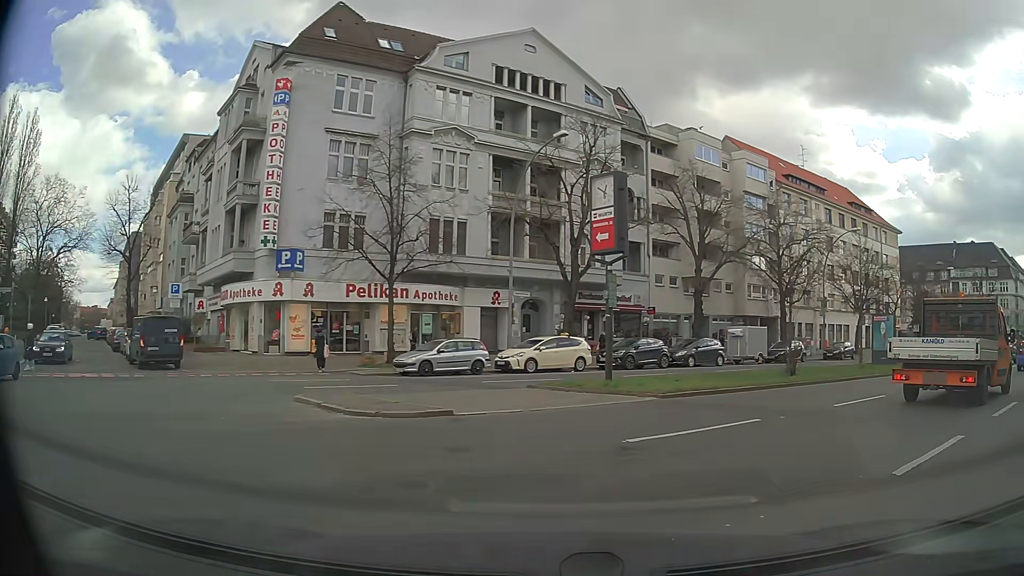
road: residential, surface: asphalt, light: Day
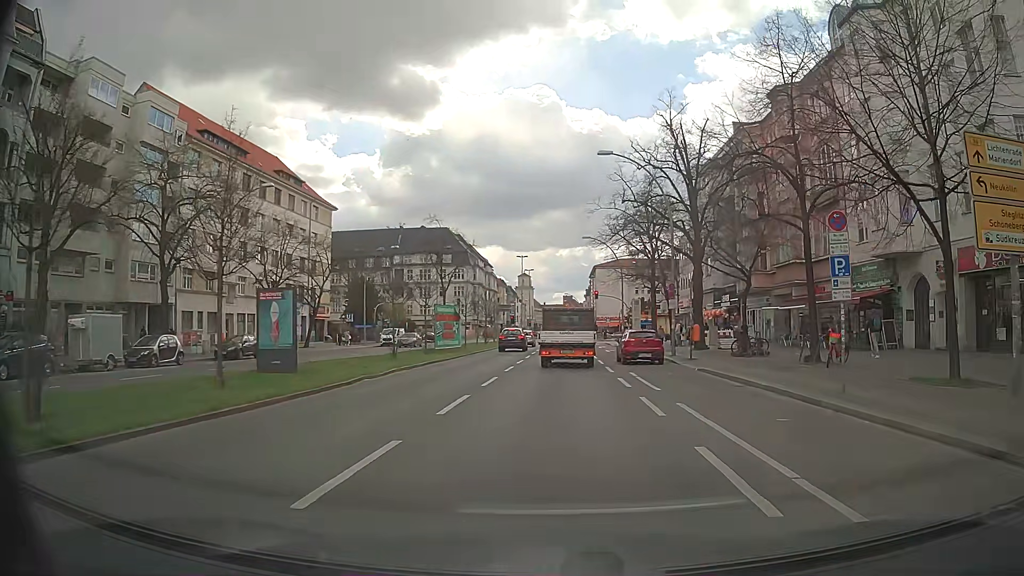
(+6.7, +12.6) m; +48°
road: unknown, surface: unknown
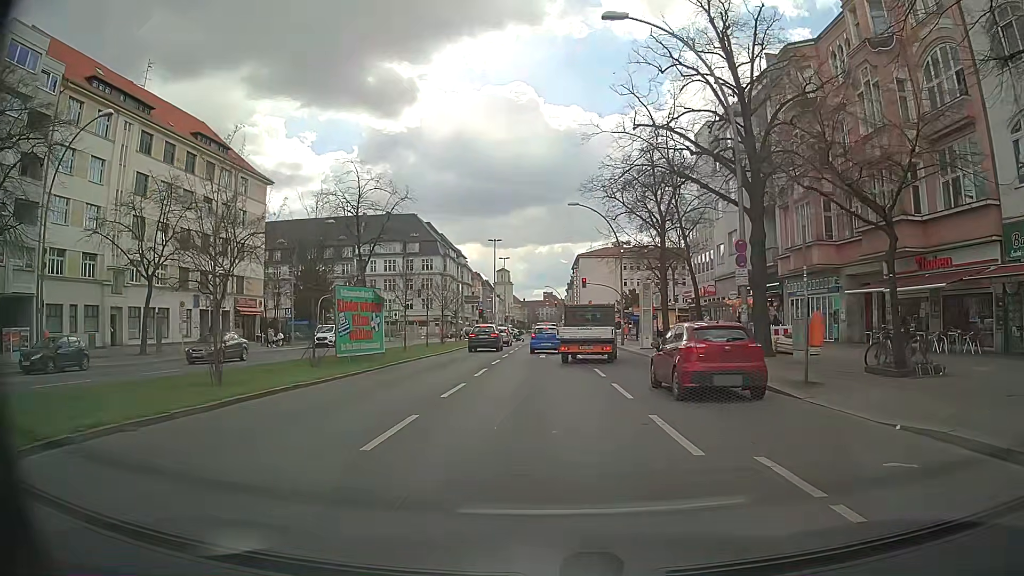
(+0.4, +15.7) m; +2°
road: primary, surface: asphalt
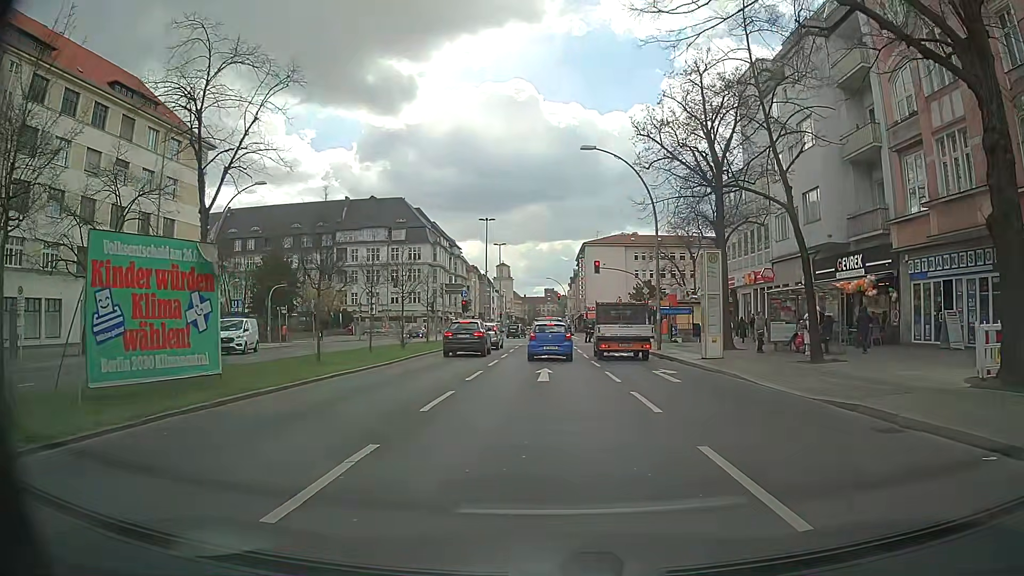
(0.0, +14.8) m; +1°
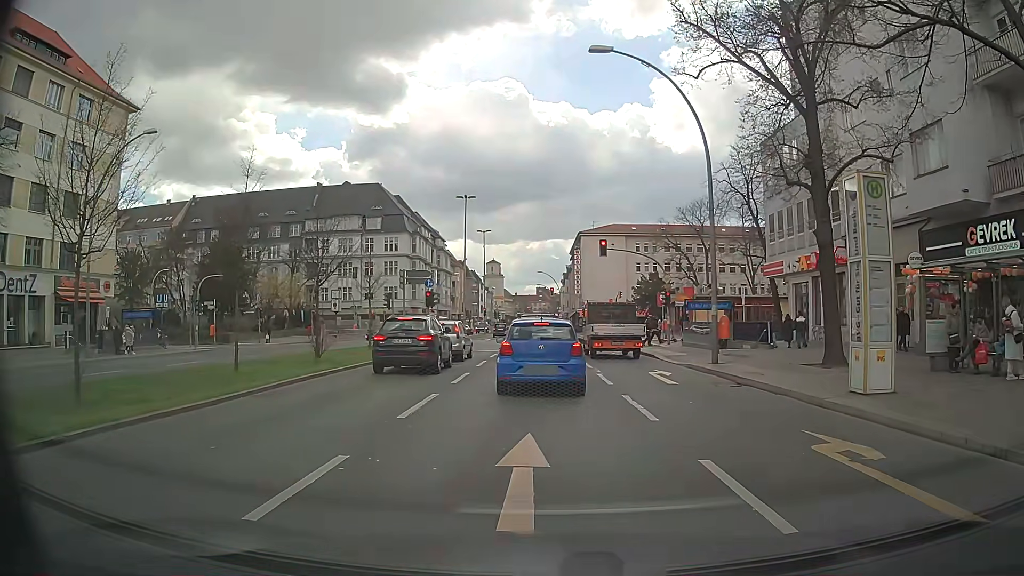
(0.0, +12.4) m; 0°
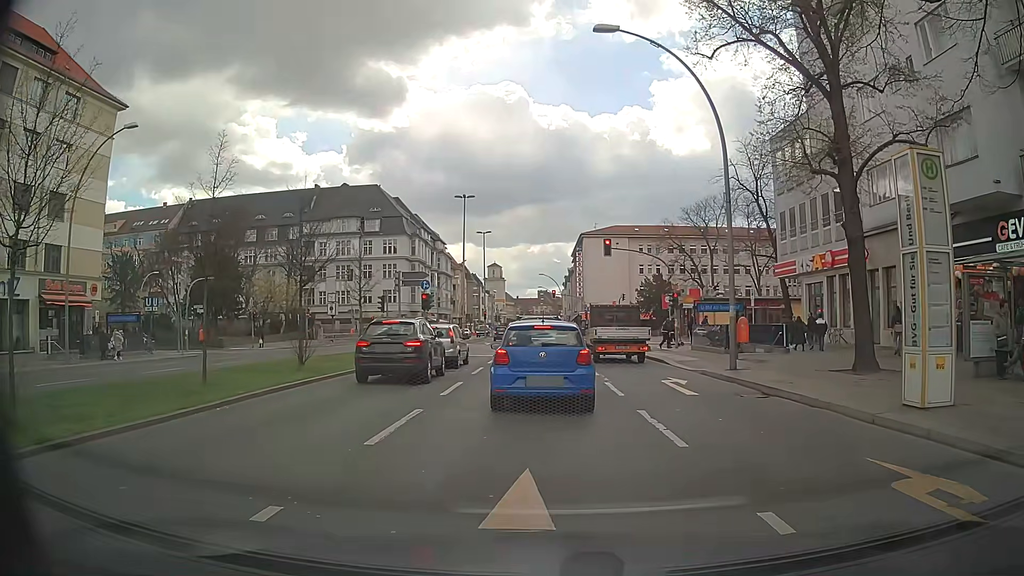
(0.0, +1.9) m; -1°
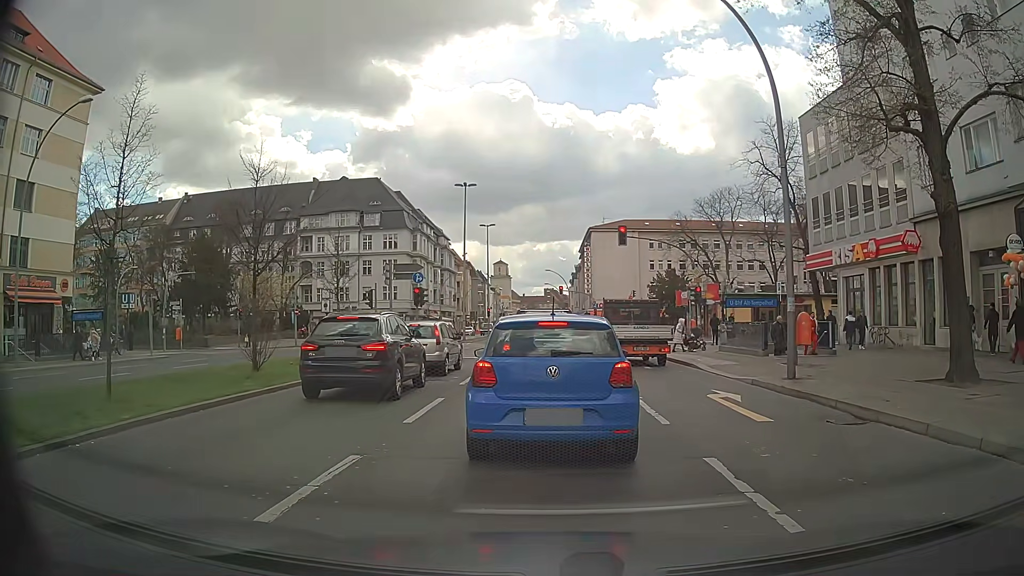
(0.0, +4.0) m; -2°
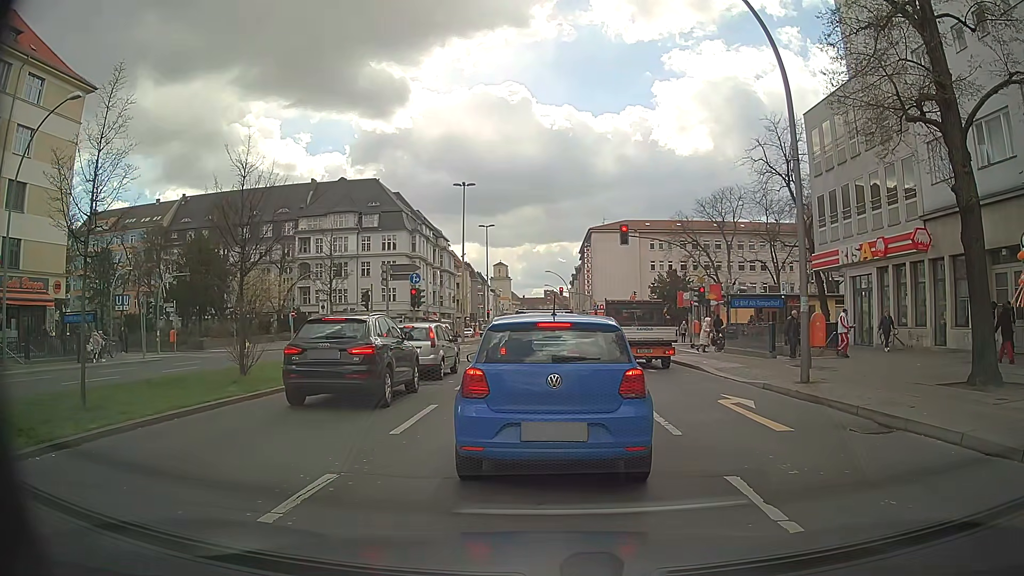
(0.0, +0.8) m; 0°
(0, +10) (+1, +20) (+2, +30) (+2, +40) (+3, +50) (+4, +60) (+5, +70) (+5, +80) (+5, +90) (+4, +100) m
